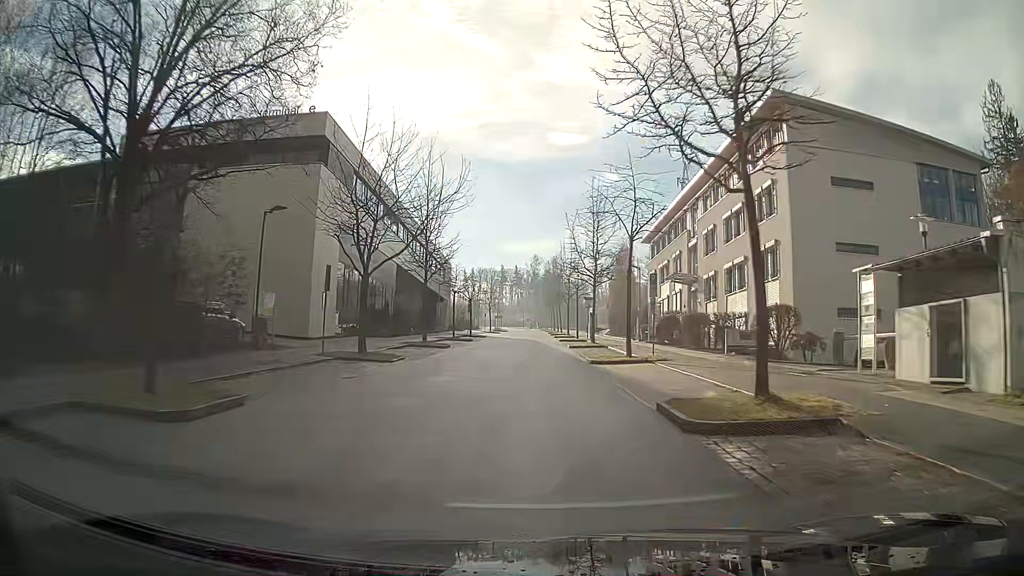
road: residential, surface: asphalt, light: Day
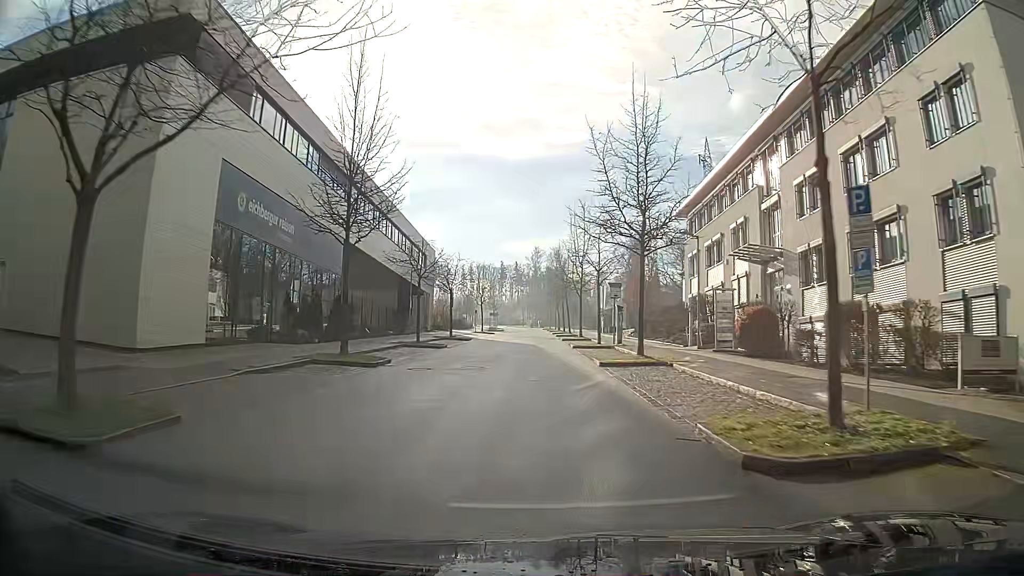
(0.0, +16.6) m; 0°
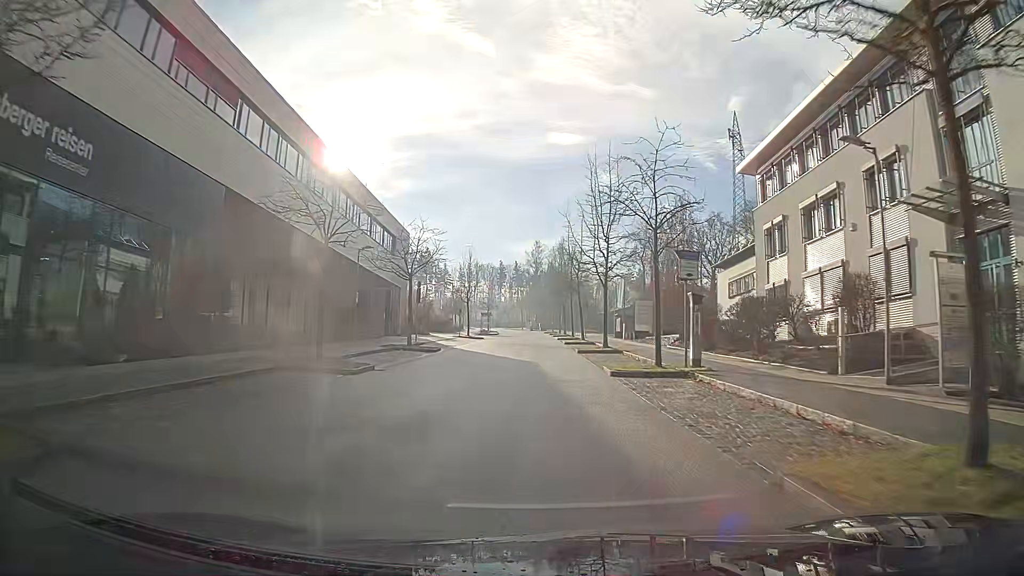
(0.0, +16.9) m; 0°
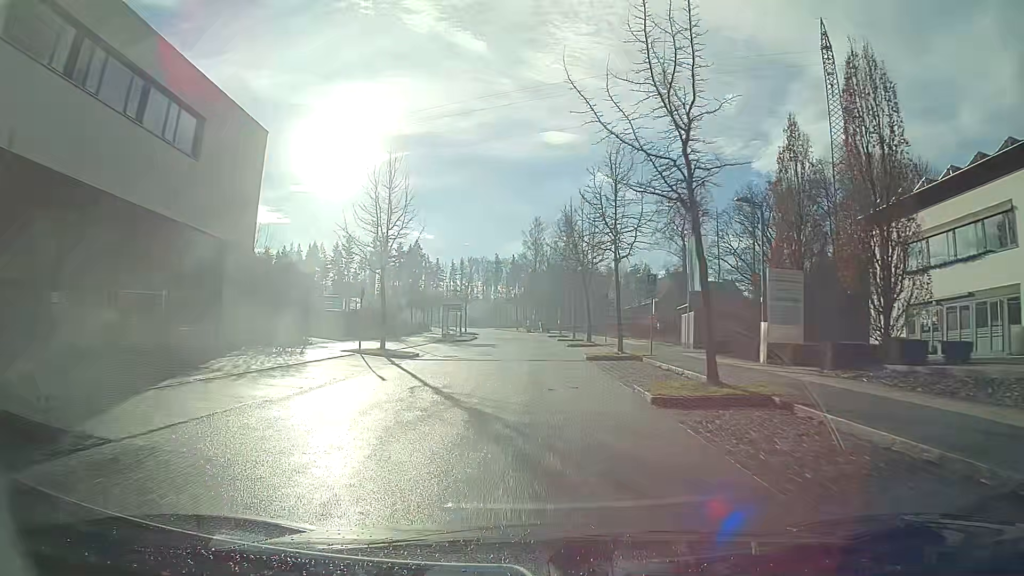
(+0.2, +34.5) m; 0°
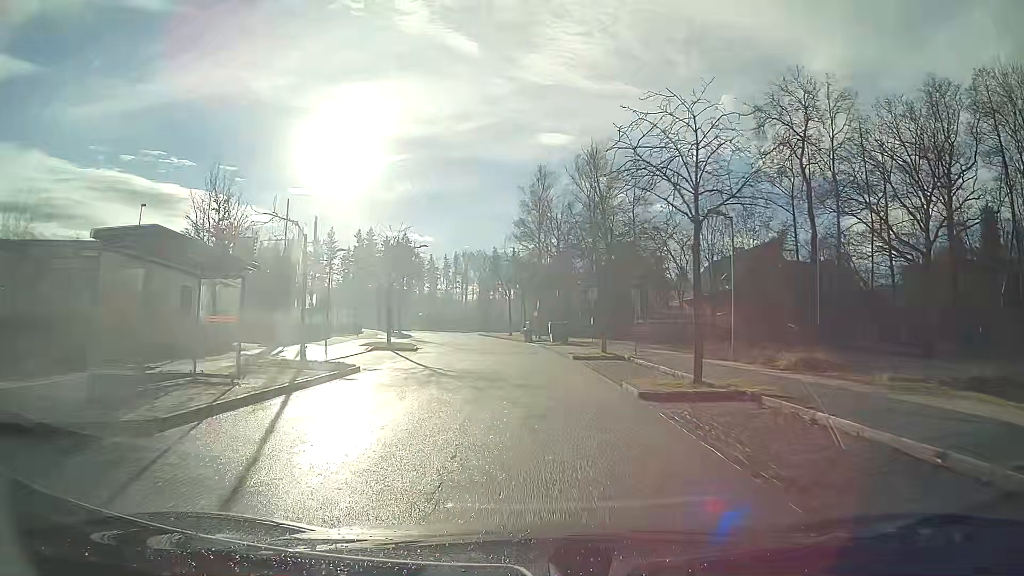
(-0.1, +40.9) m; -1°
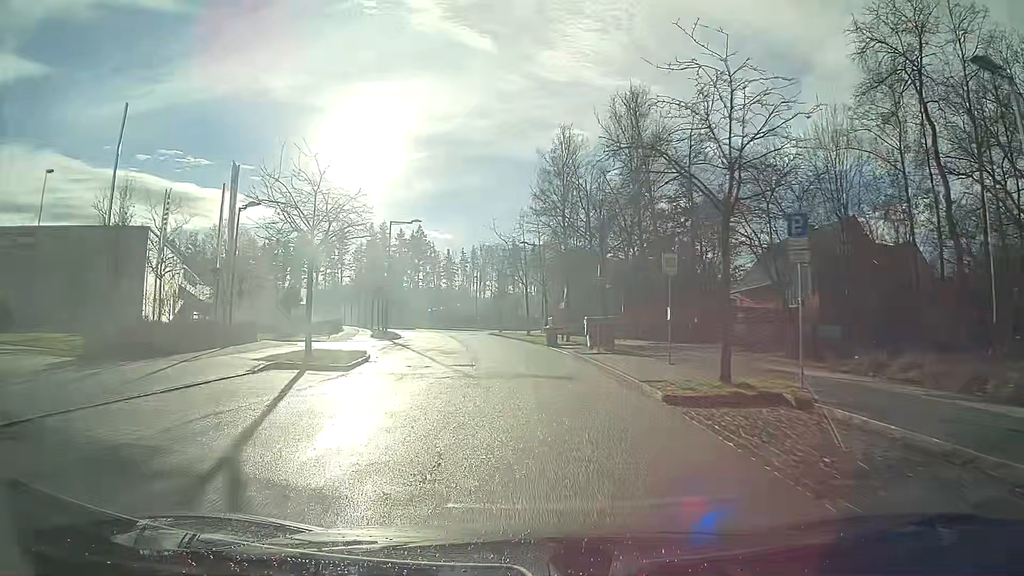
(-0.3, +15.4) m; -2°
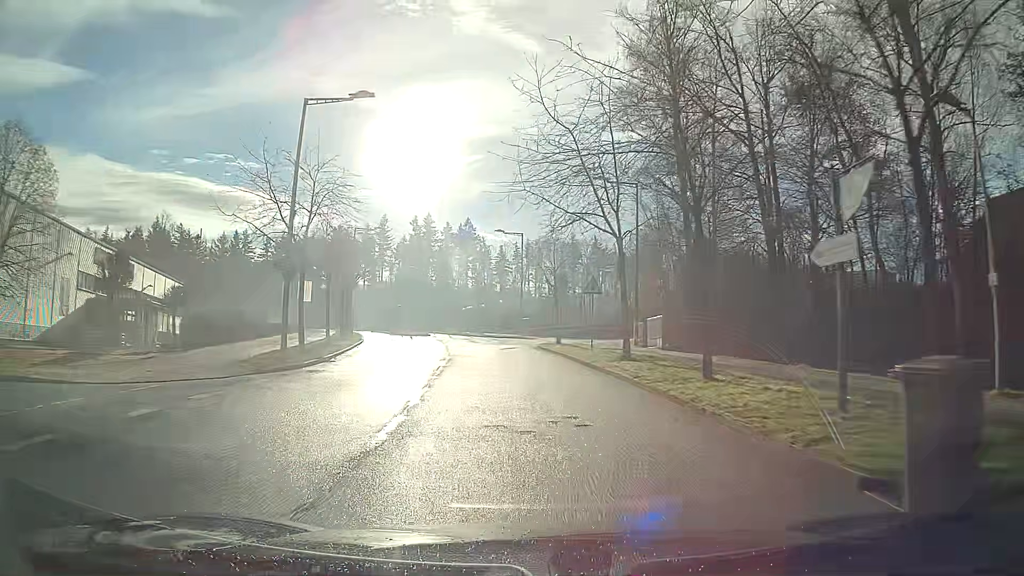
(-1.4, +31.4) m; -5°
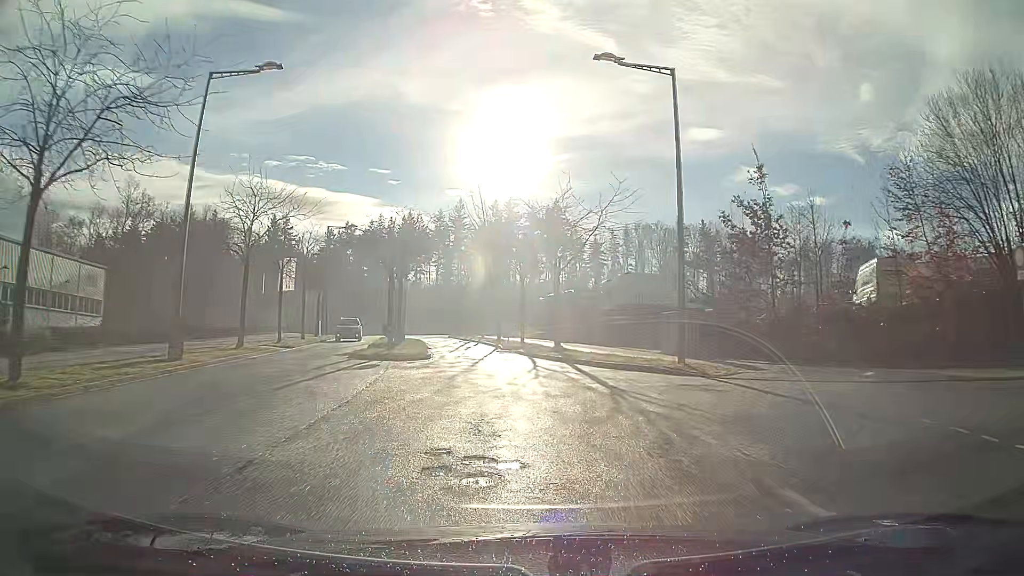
(-2.5, +38.8) m; -8°
(0, +10) (-1, +20) (-2, +30) (-4, +40) (-6, +49) (-8, +59) (-9, +69) (-4, +77) (+5, +82) (+14, +86) m
